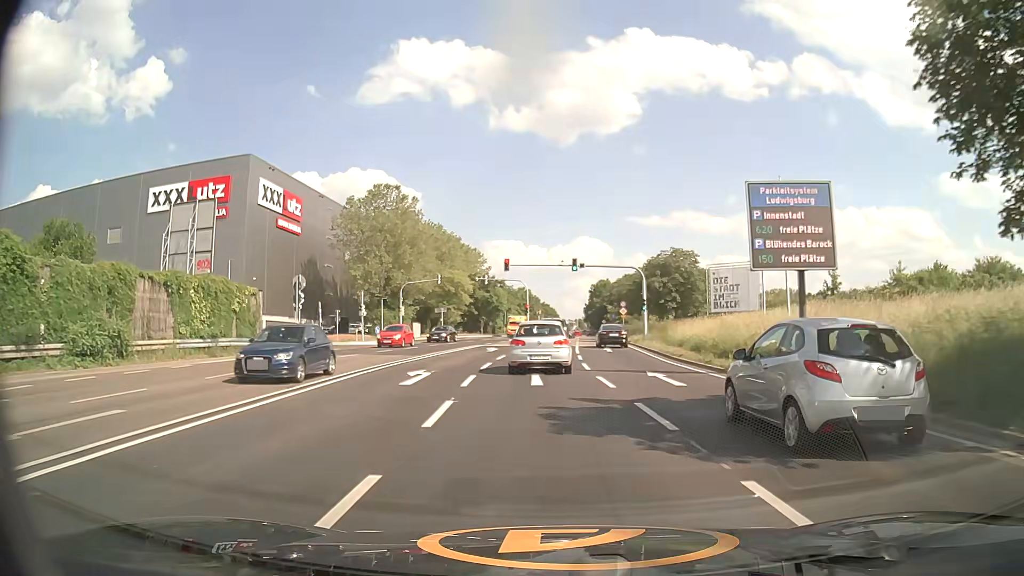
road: primary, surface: asphalt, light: Day
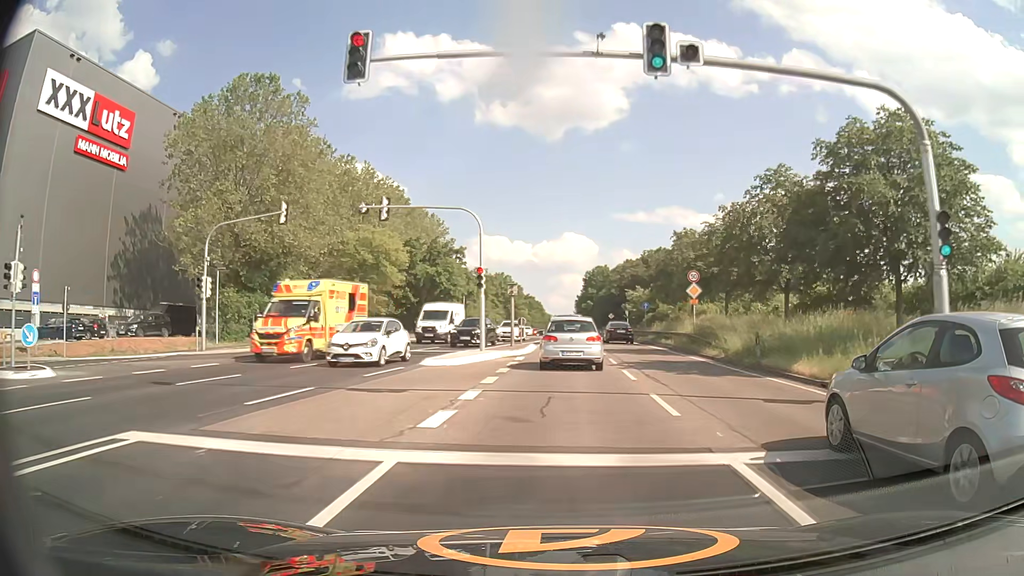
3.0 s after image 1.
(-0.5, +39.0) m; +1°
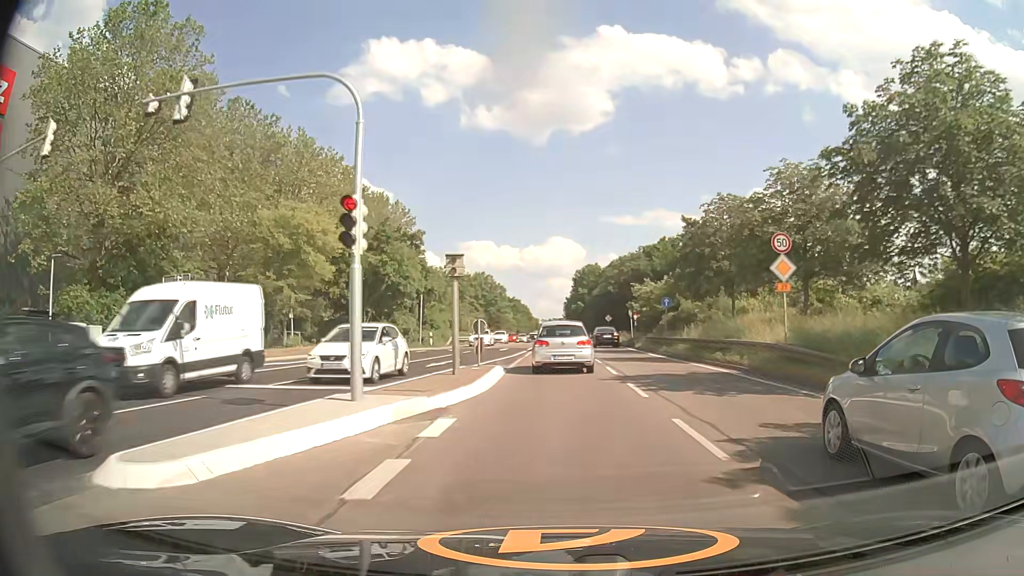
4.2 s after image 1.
(+0.2, +15.2) m; +1°
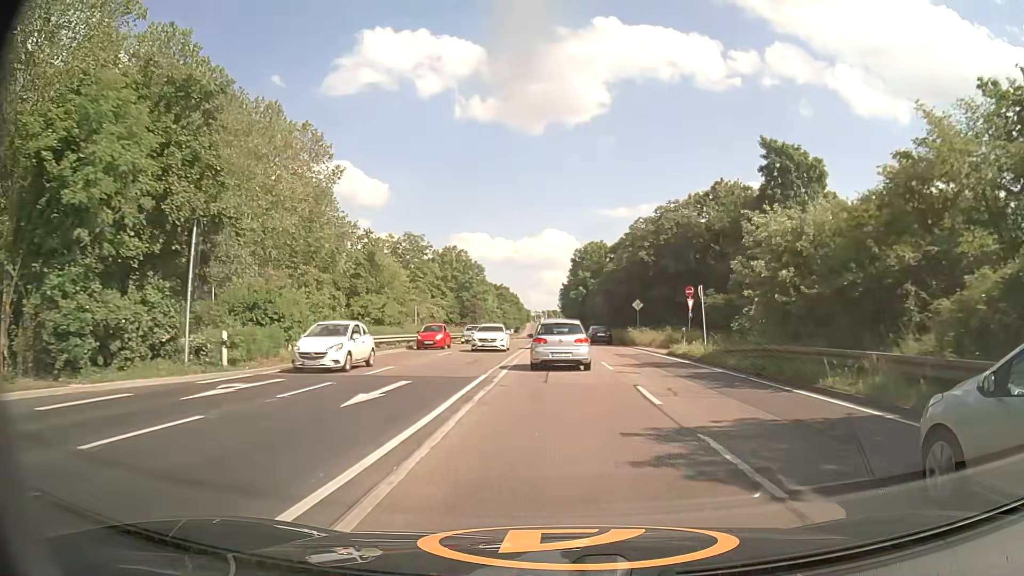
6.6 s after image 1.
(0.0, +32.1) m; 0°
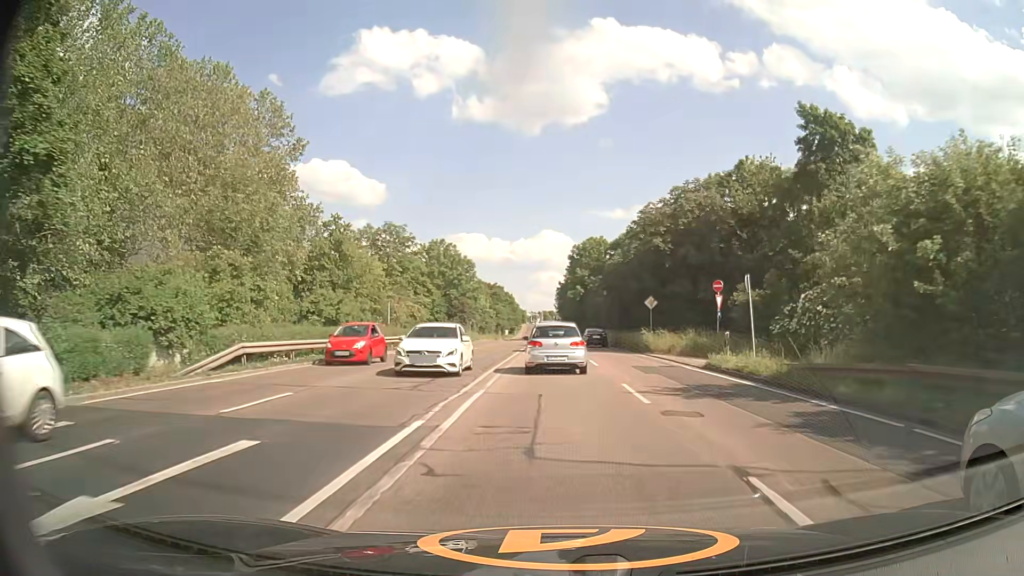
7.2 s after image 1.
(0.0, +8.4) m; 0°
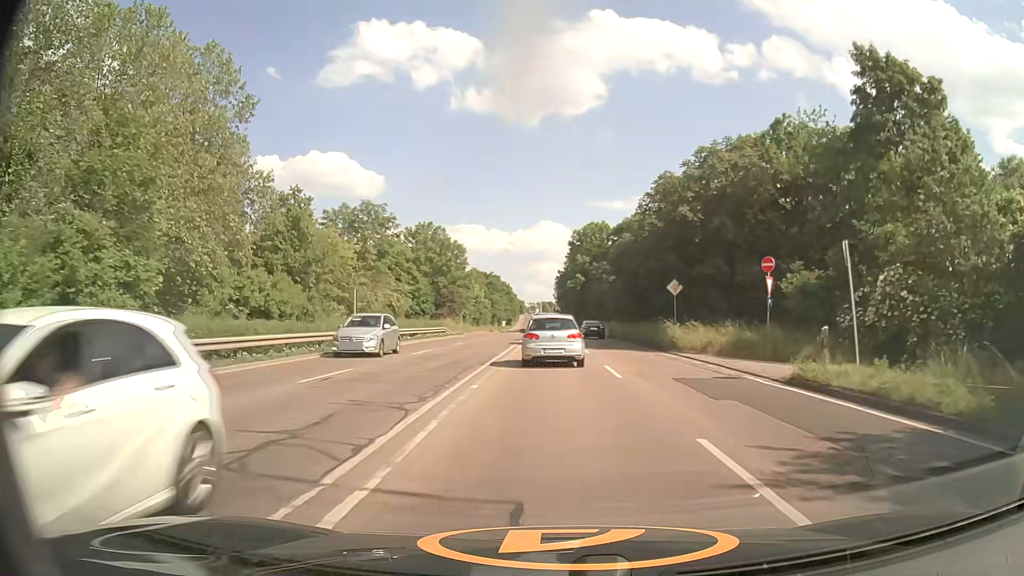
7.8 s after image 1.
(0.0, +8.4) m; 0°
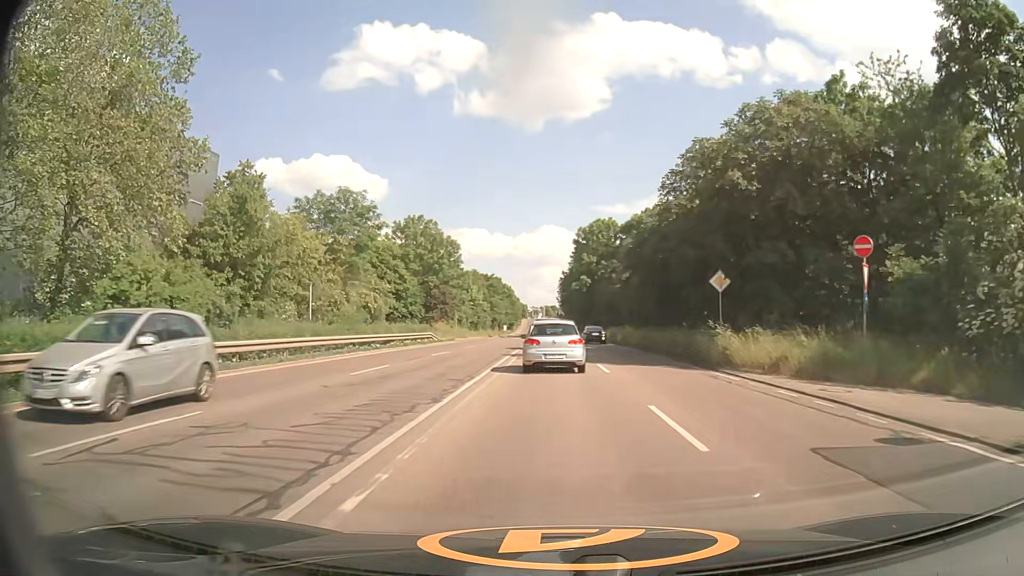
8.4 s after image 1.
(0.0, +8.3) m; 0°
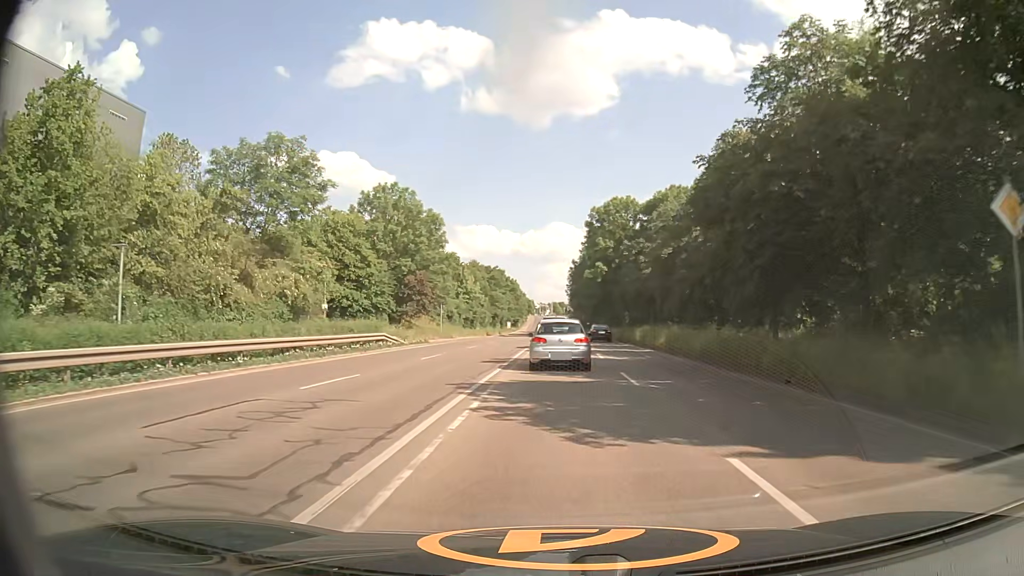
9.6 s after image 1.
(-0.1, +16.5) m; -1°
(0, +10) (0, +20) (0, +30) (0, +40) (0, +50) (0, +60) (+1, +70) (+1, +80) (+1, +90) (+1, +100) m
